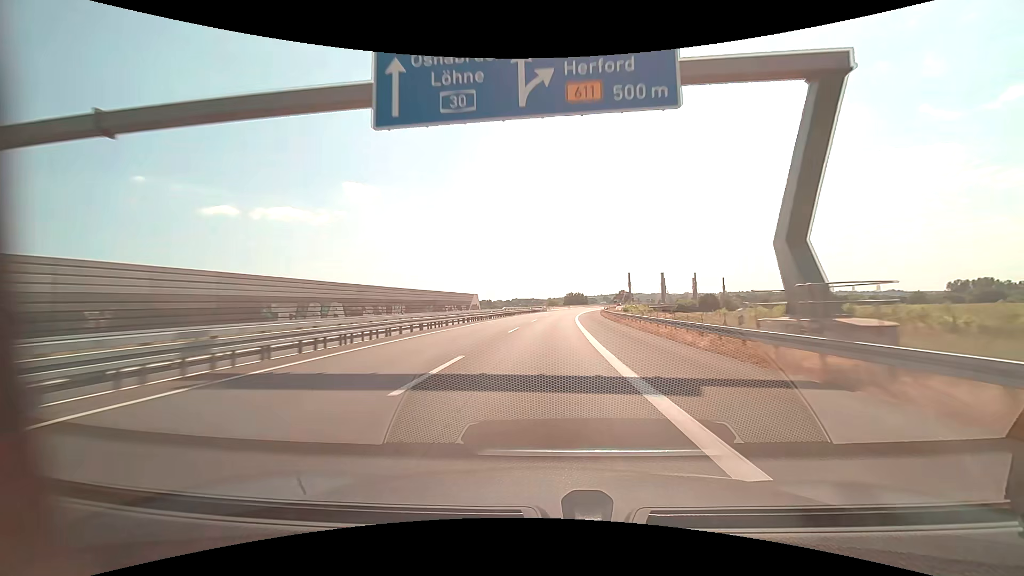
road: motorway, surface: asphalt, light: Day
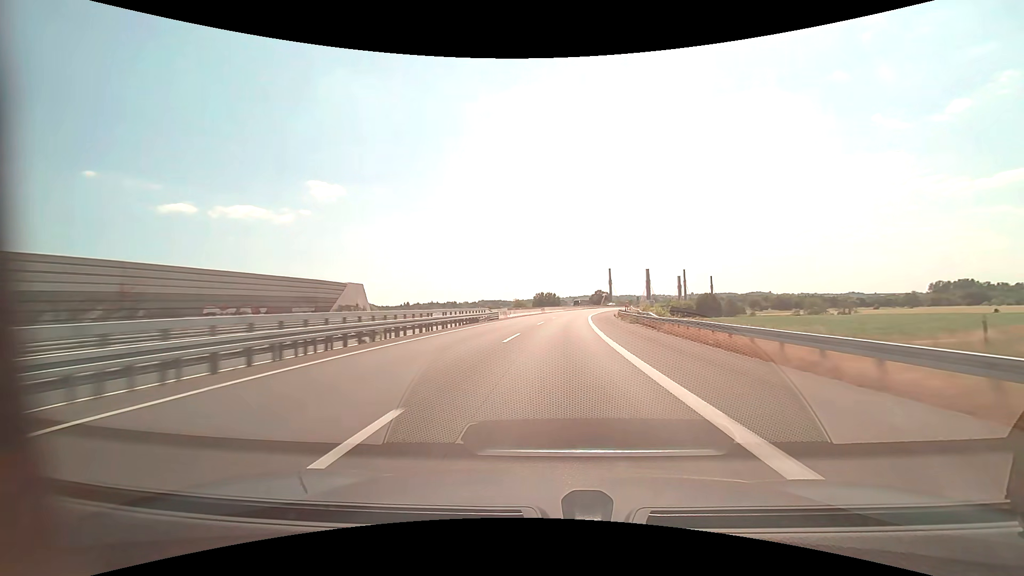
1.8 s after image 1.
(+1.9, +61.5) m; +4°
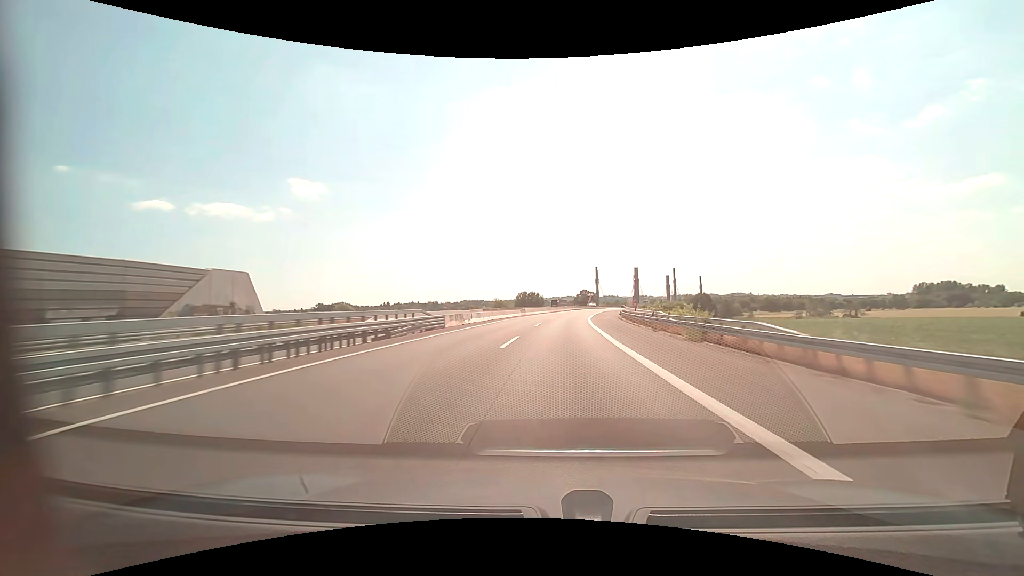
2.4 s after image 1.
(+0.3, +20.6) m; +2°
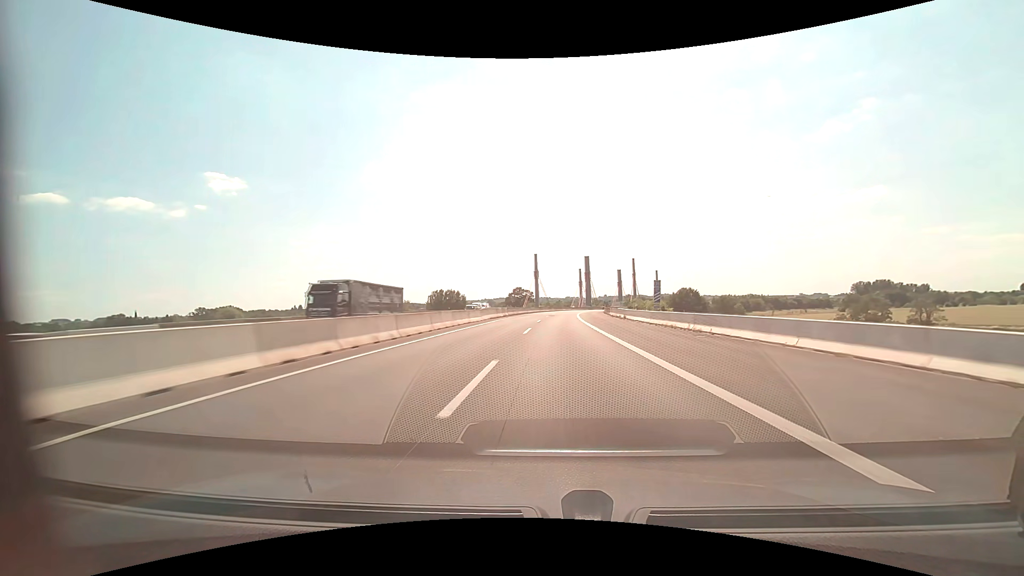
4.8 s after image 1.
(+5.5, +82.3) m; +8°
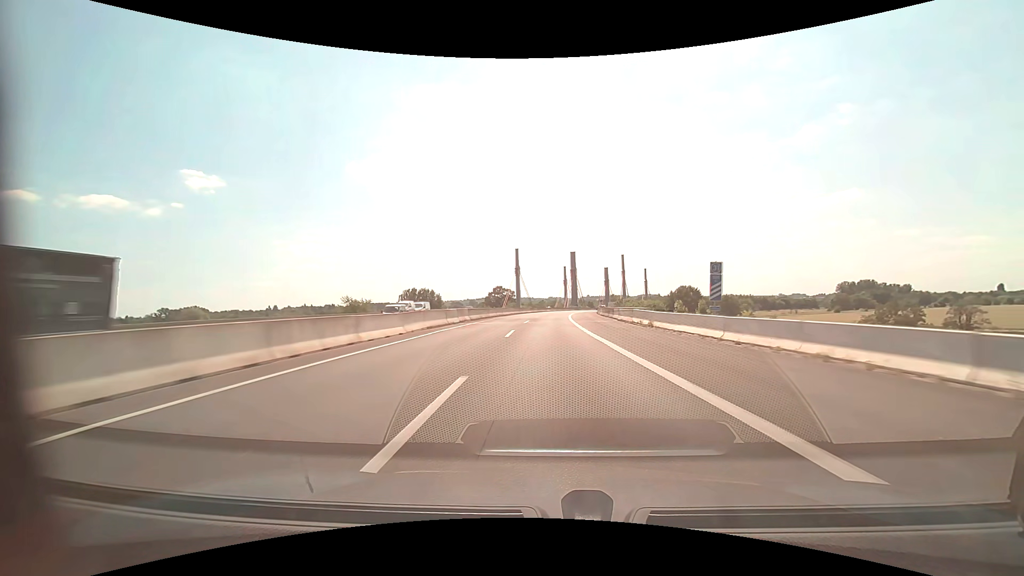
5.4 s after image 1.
(+0.4, +20.7) m; +2°
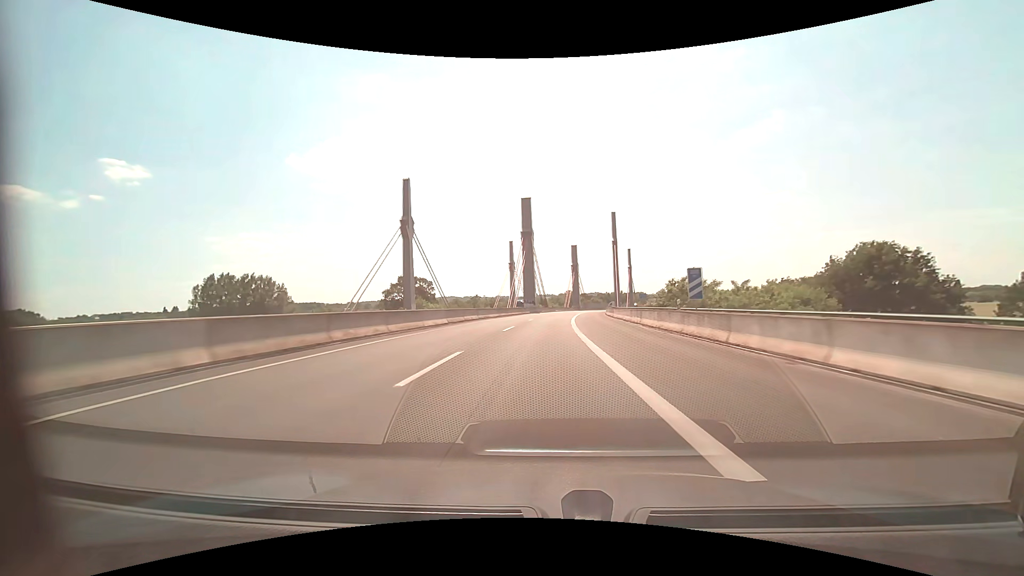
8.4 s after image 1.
(+5.0, +103.9) m; +6°
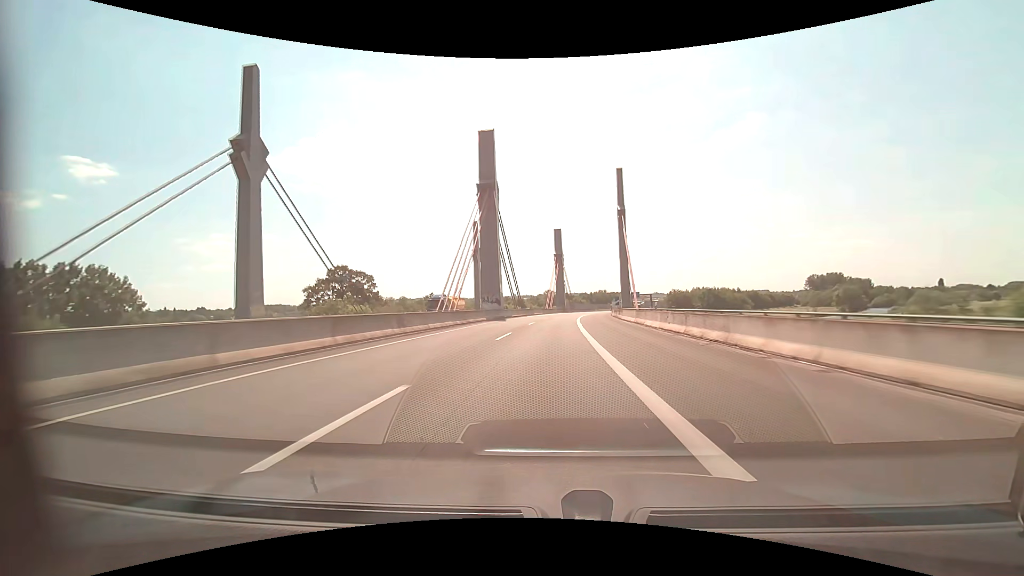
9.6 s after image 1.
(+1.0, +41.9) m; +3°
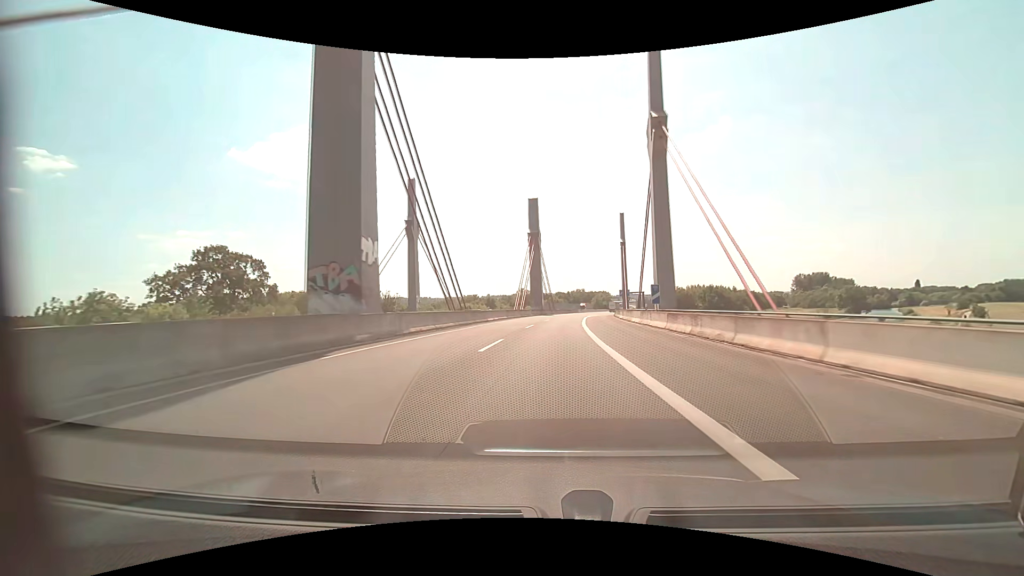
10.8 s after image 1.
(+0.9, +42.1) m; +3°
(0, +10) (0, +20) (+1, +30) (+1, +40) (+2, +50) (+2, +60) (+3, +70) (+4, +80) (+5, +90) (+7, +100) m
